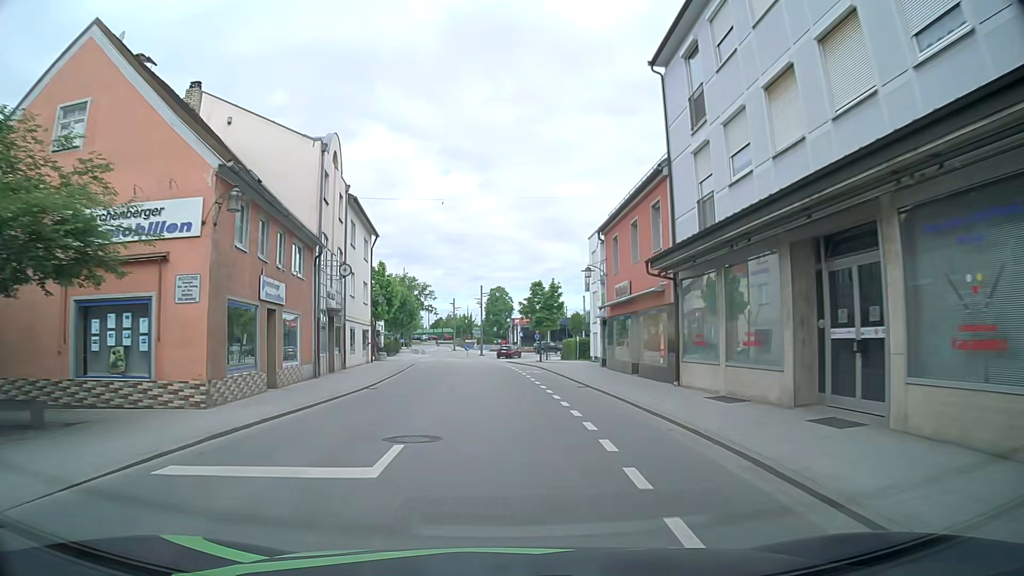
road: primary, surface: asphalt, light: Day
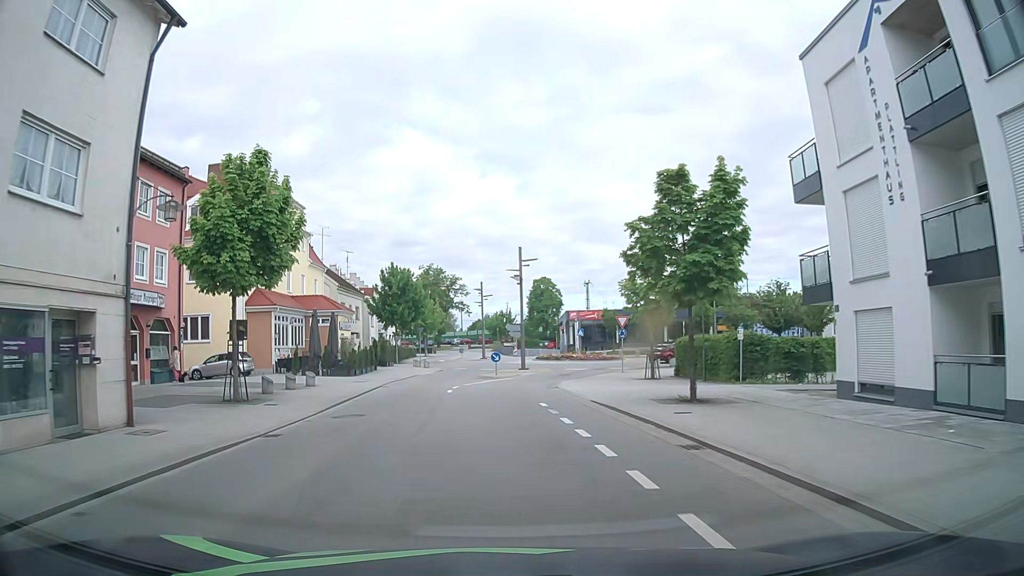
(-0.6, +33.6) m; -3°
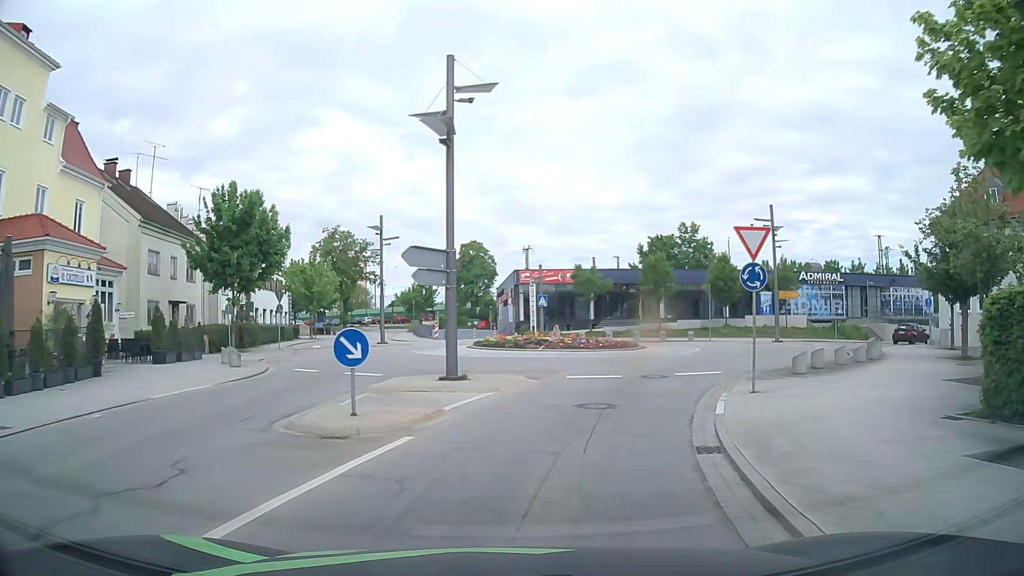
(+0.3, +28.5) m; +6°
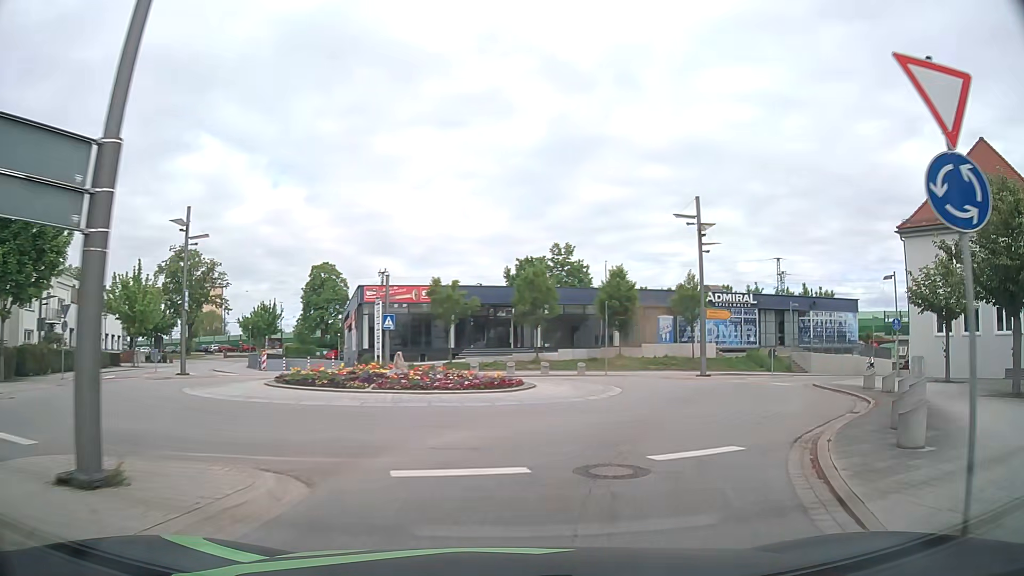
(+0.9, +10.4) m; +11°
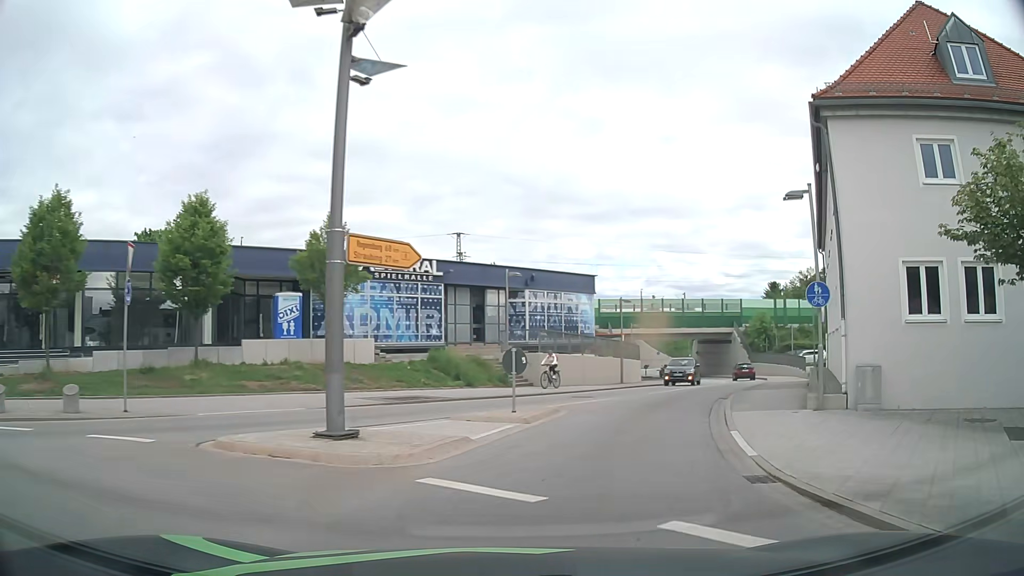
(+5.8, +19.8) m; +30°
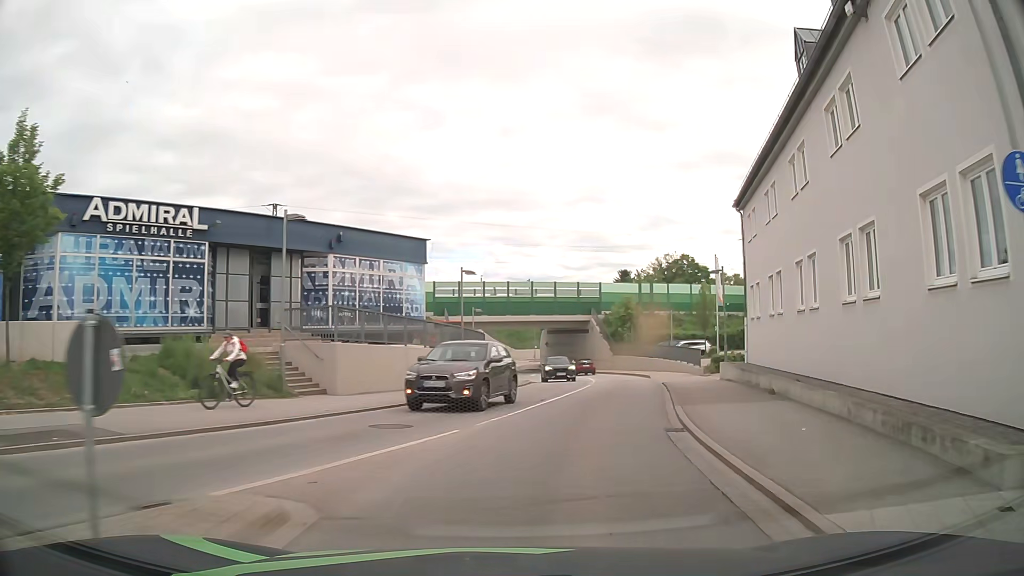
(+1.4, +11.0) m; +13°
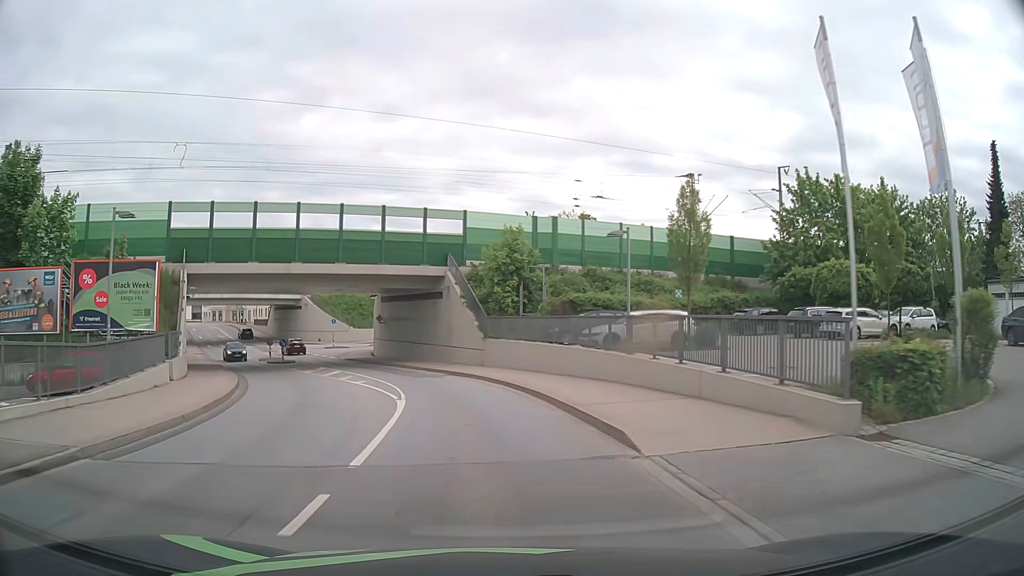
(+5.6, +31.1) m; +13°
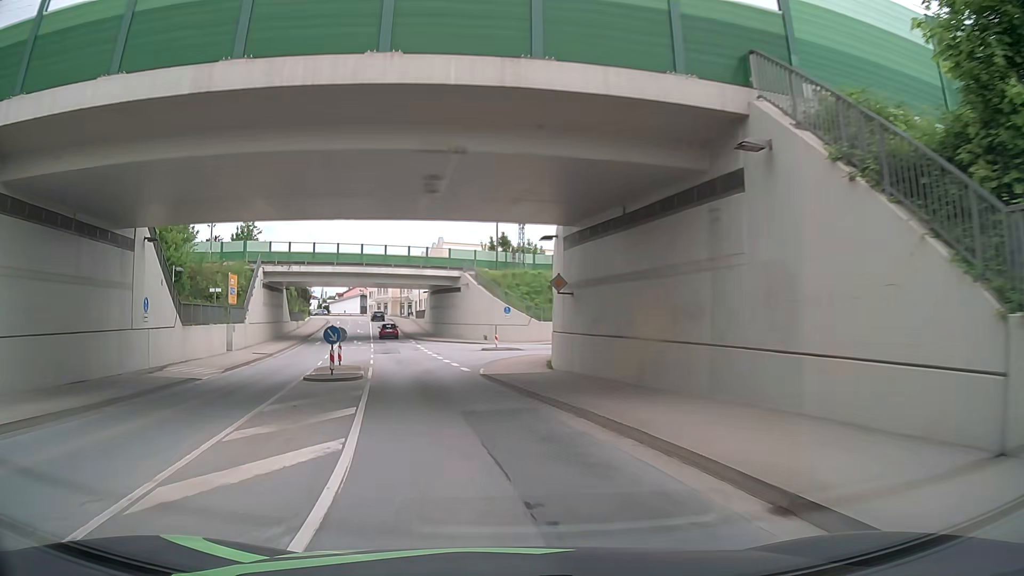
(-4.3, +28.4) m; -18°
(-1, +10) (-2, +20) (-4, +30) (-6, +39) (-9, +49) (-11, +59) (-13, +69) (-15, +78) (-18, +88) (-20, +98) m
